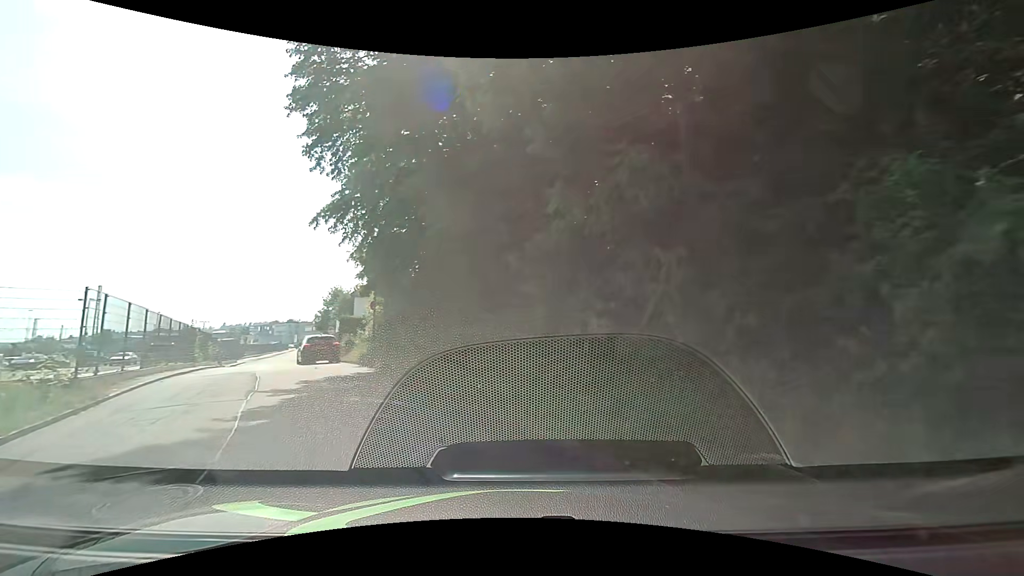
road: residential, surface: asphalt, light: Day
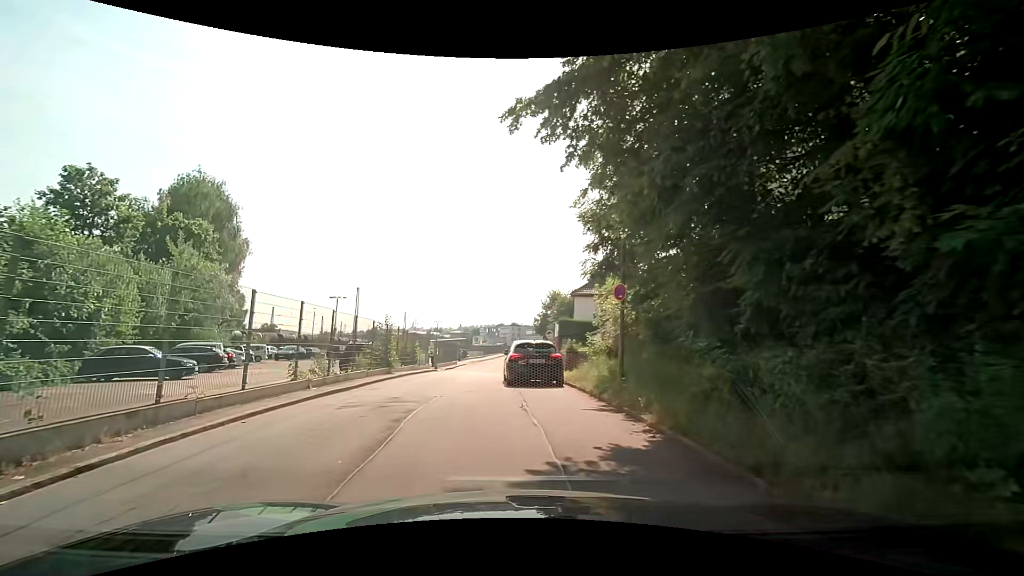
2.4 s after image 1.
(-3.0, +10.0) m; -27°
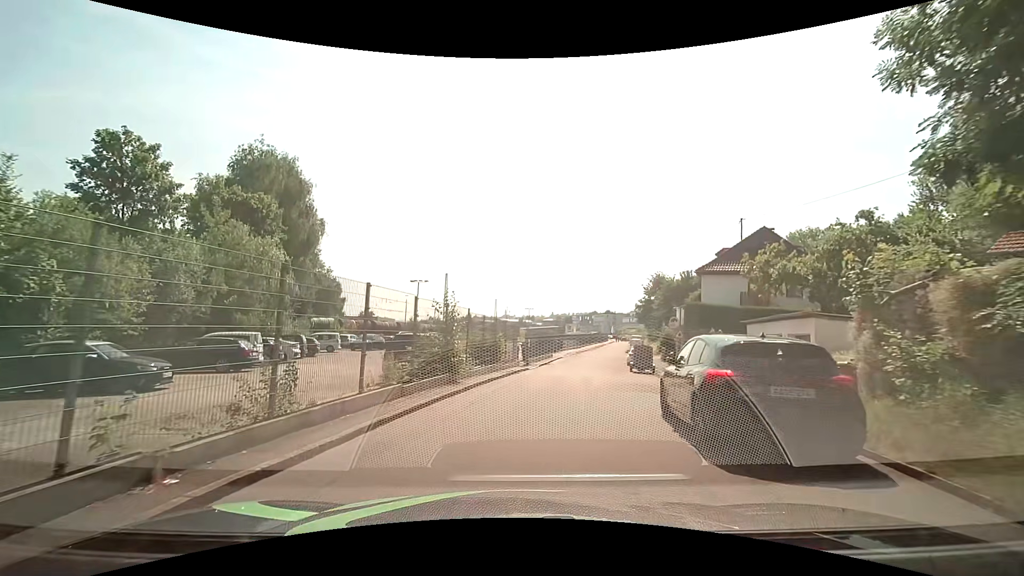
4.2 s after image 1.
(-1.0, +9.3) m; -8°
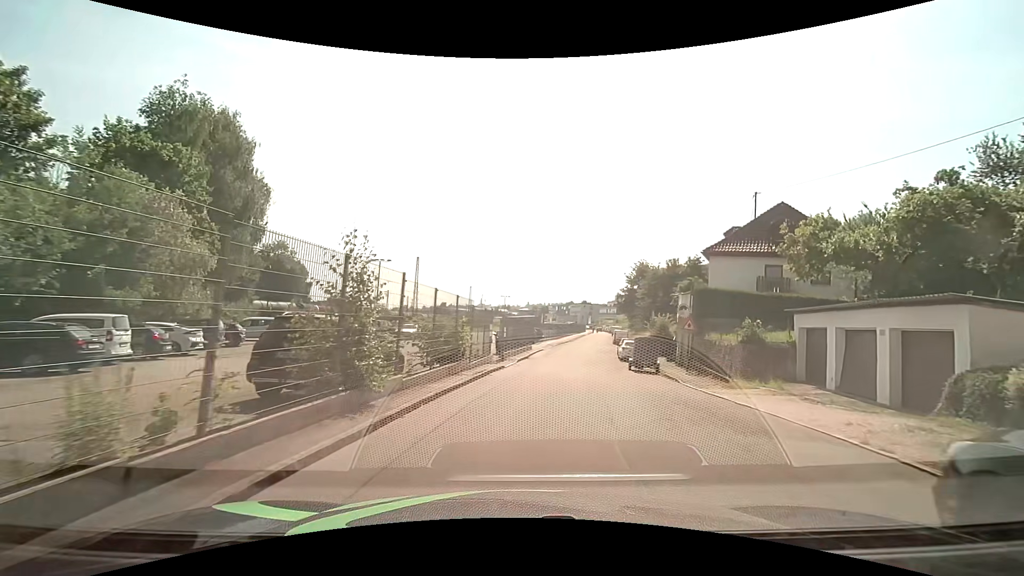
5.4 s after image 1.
(-0.1, +6.8) m; +2°
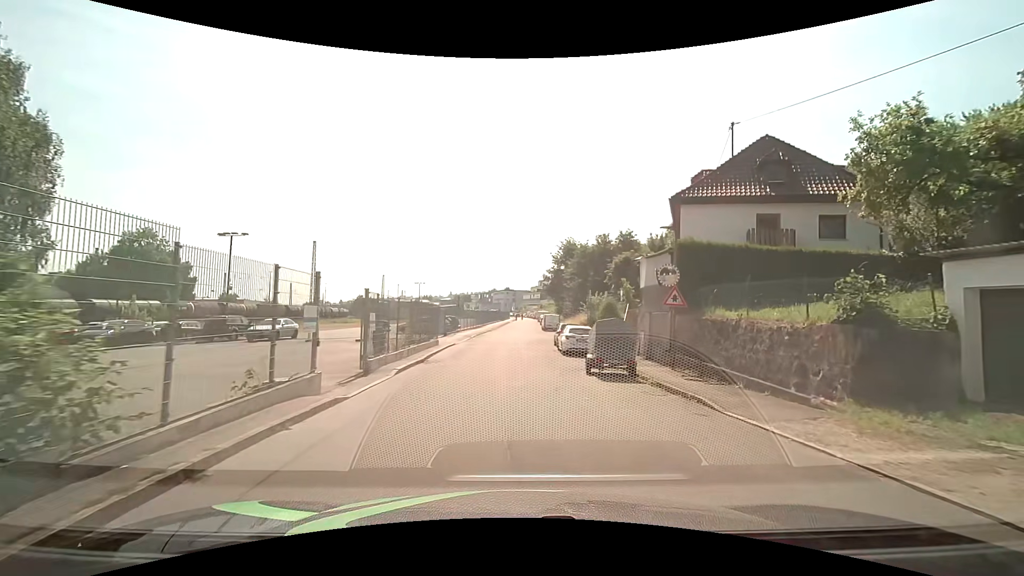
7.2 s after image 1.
(+0.9, +11.4) m; +8°
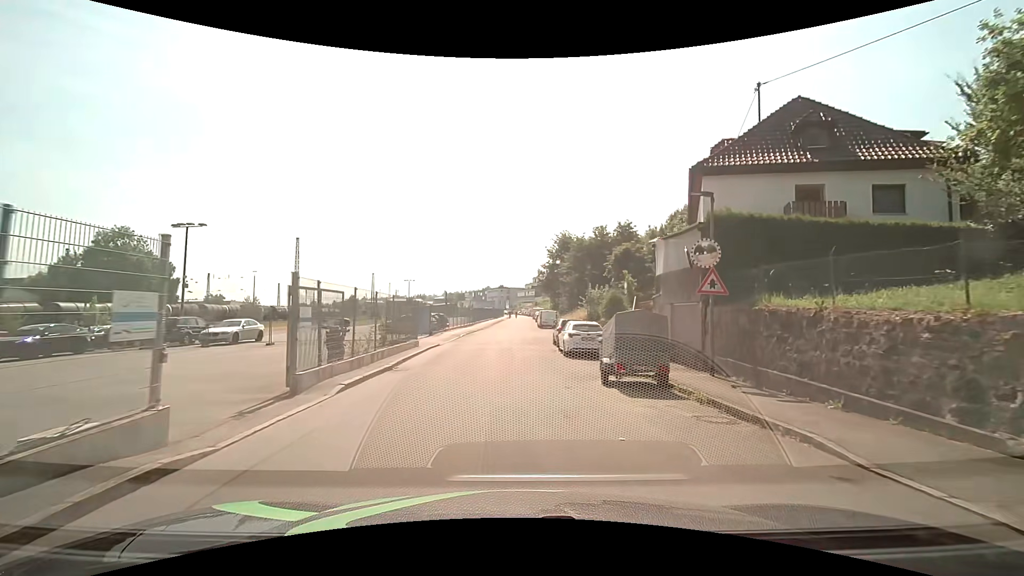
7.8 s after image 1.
(0.0, +4.2) m; 0°
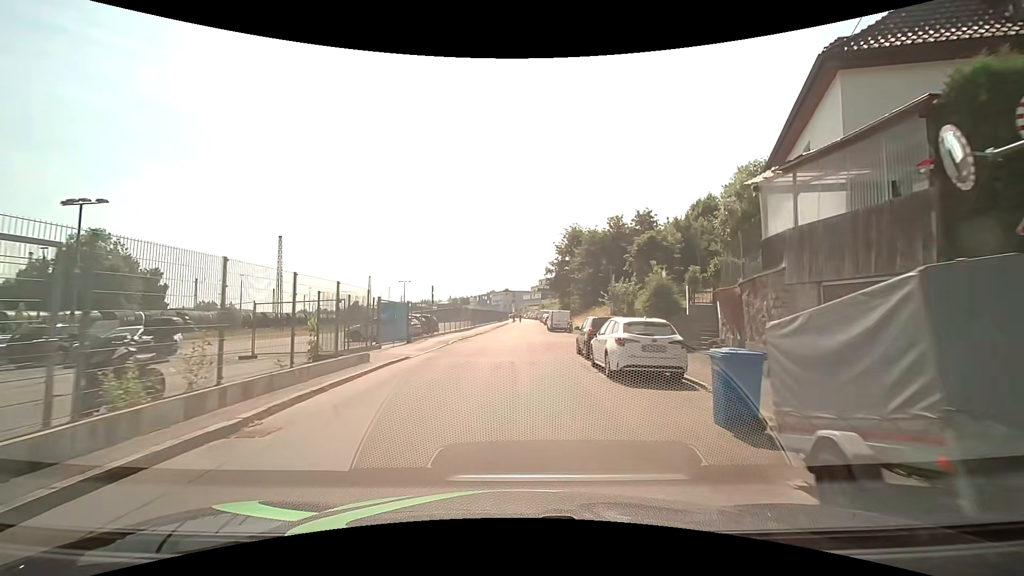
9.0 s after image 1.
(0.0, +9.0) m; 0°
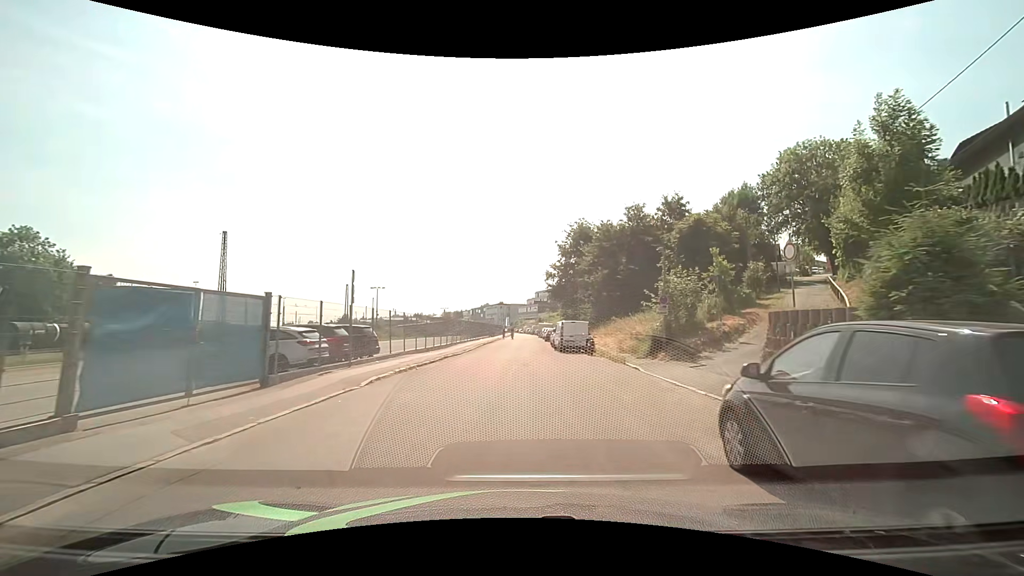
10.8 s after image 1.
(-0.1, +14.6) m; 0°
(0, +10) (0, +20) (+1, +30) (+1, +40) (+1, +50) (+1, +60) (+2, +70) (+2, +80) (+2, +90) (+2, +100) m
